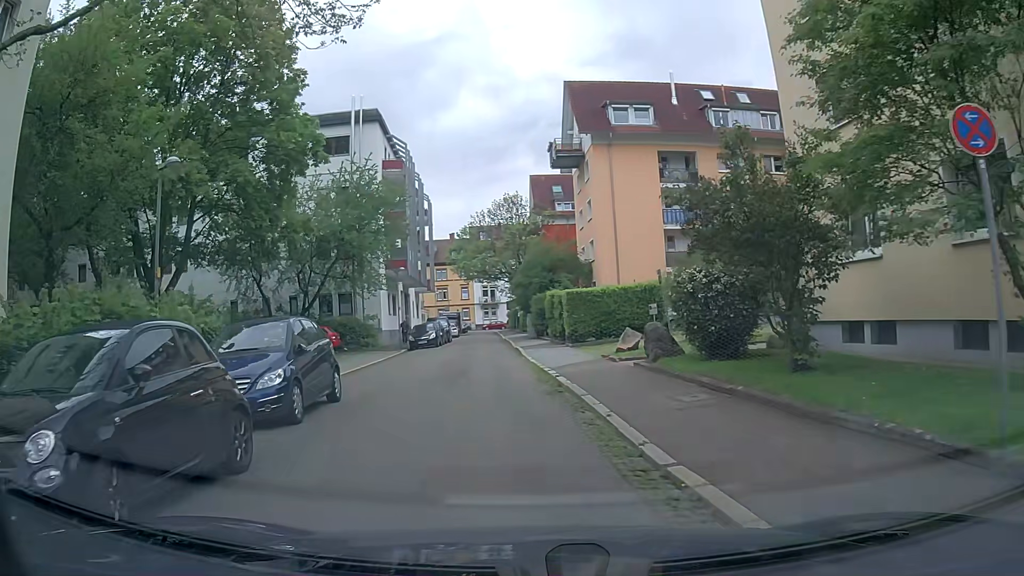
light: Day
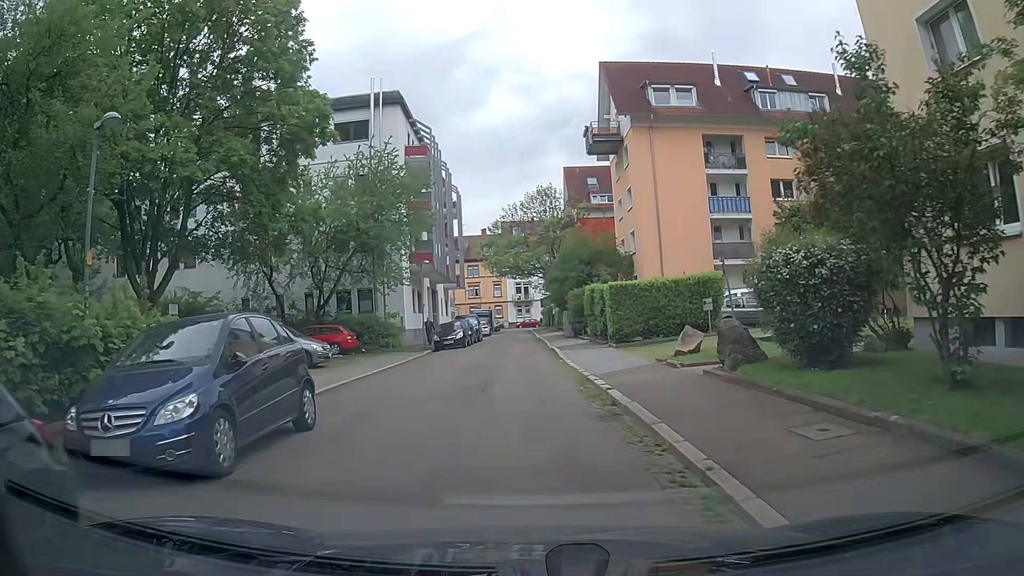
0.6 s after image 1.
(-0.1, +3.6) m; -4°
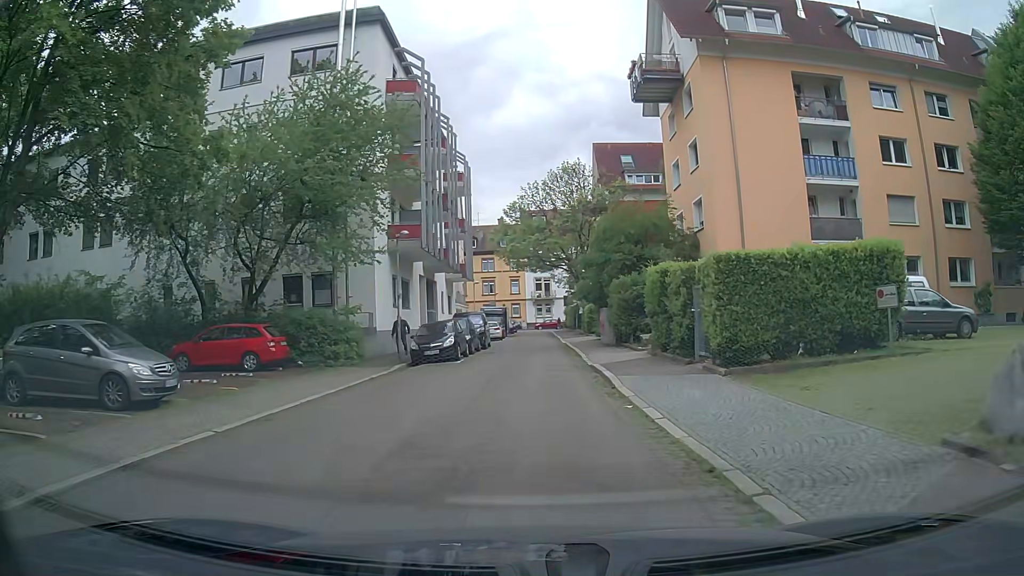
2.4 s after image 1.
(-0.1, +12.3) m; +1°
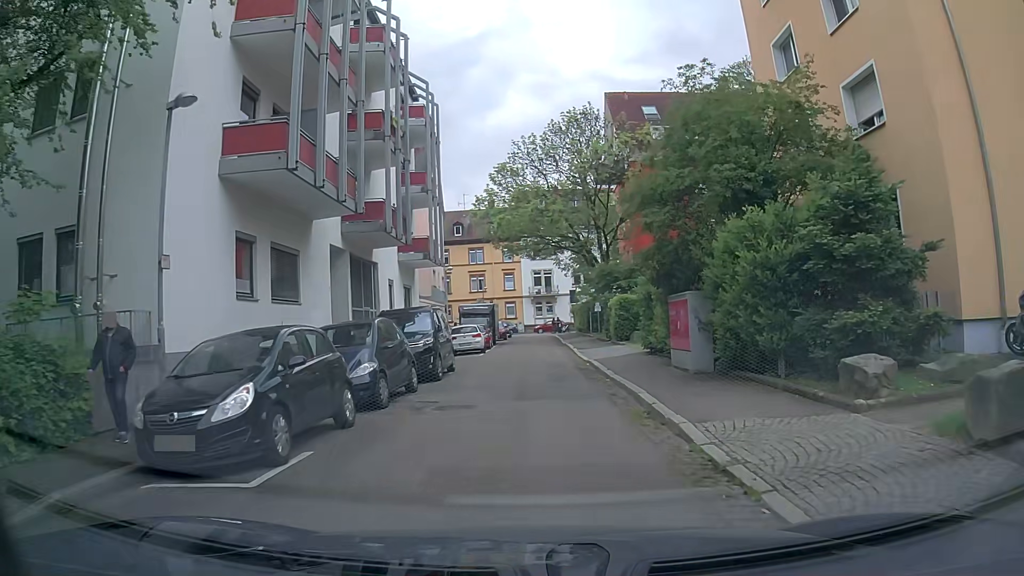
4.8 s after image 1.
(-0.4, +16.9) m; -1°
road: residential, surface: asphalt
